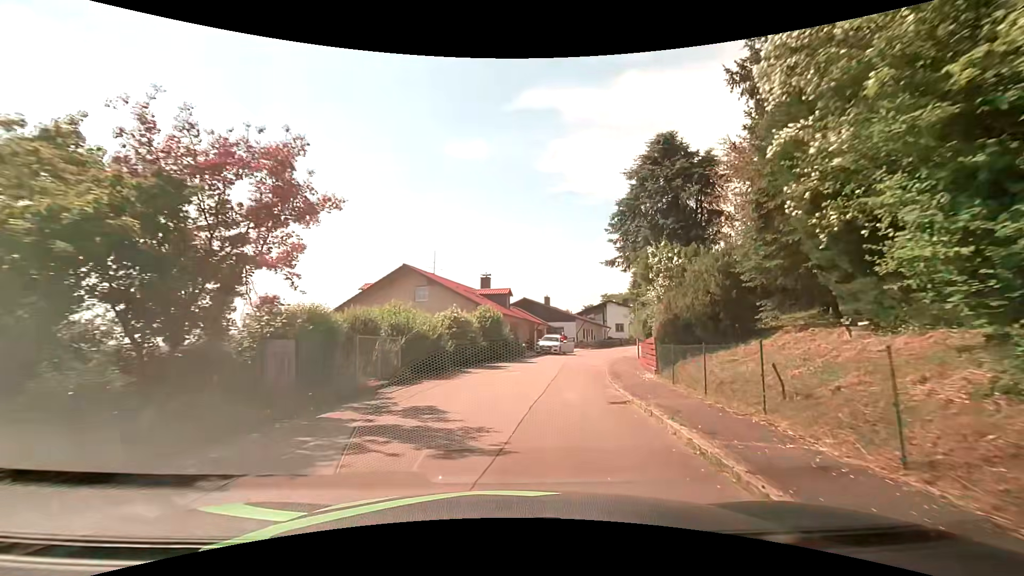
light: Day
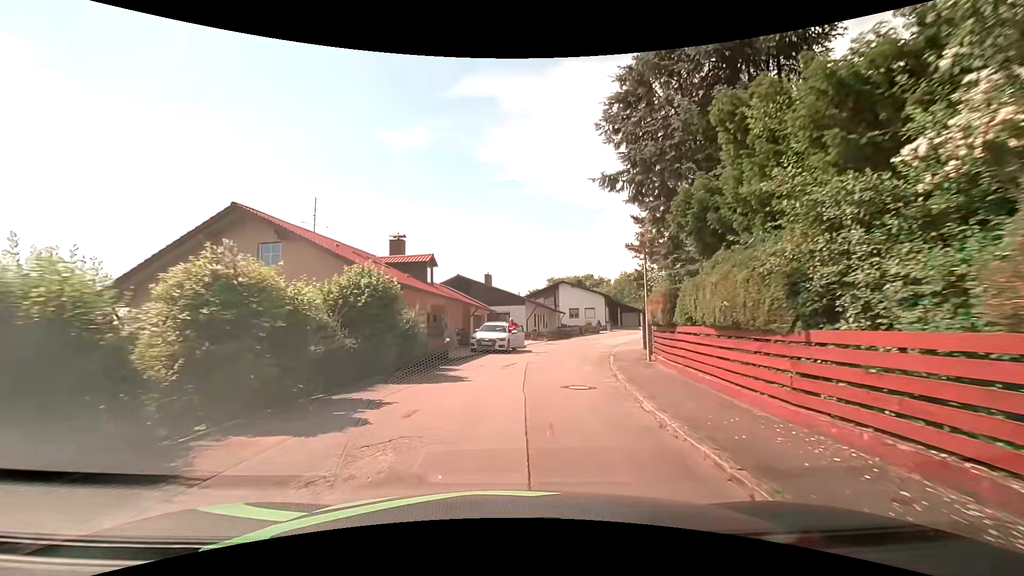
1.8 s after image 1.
(+0.9, +14.3) m; +7°
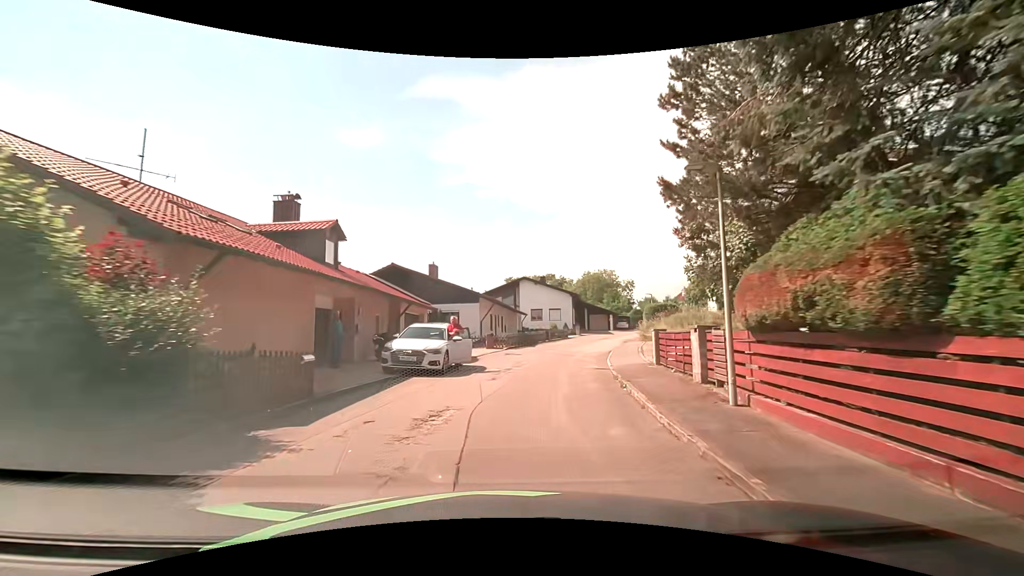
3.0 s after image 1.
(+0.3, +9.7) m; +4°
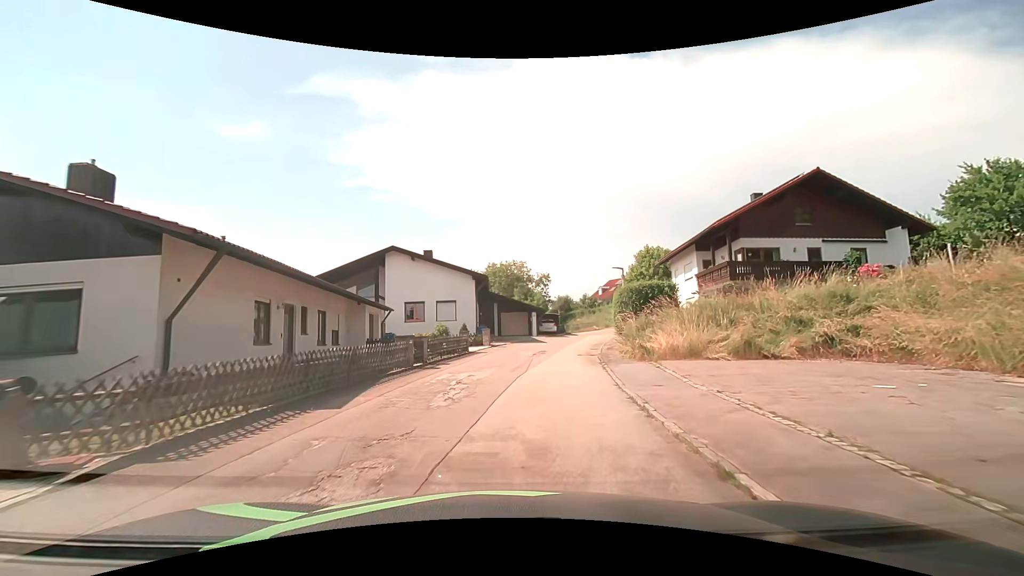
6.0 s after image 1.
(+2.7, +24.0) m; +12°
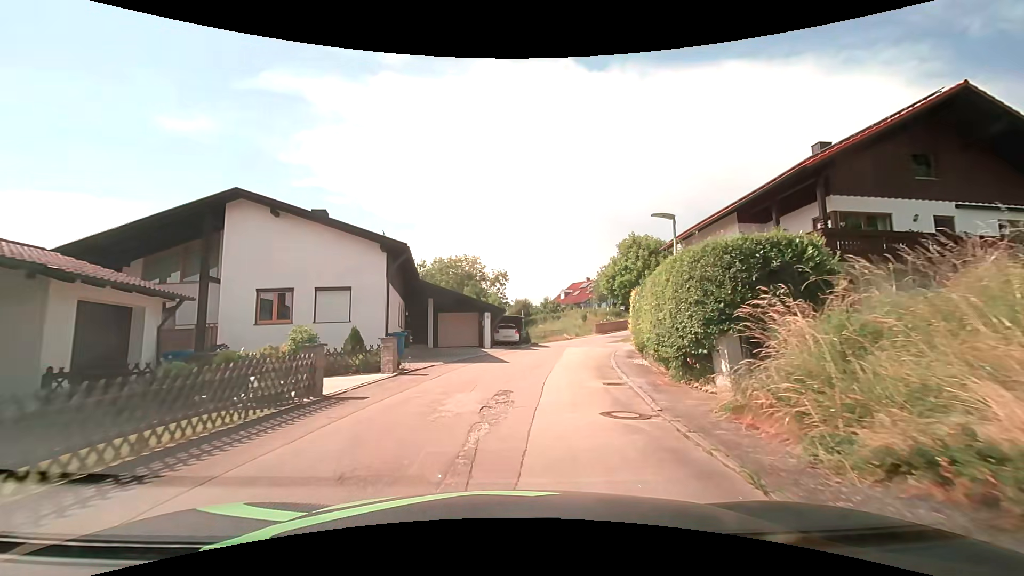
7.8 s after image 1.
(+0.7, +14.3) m; +5°
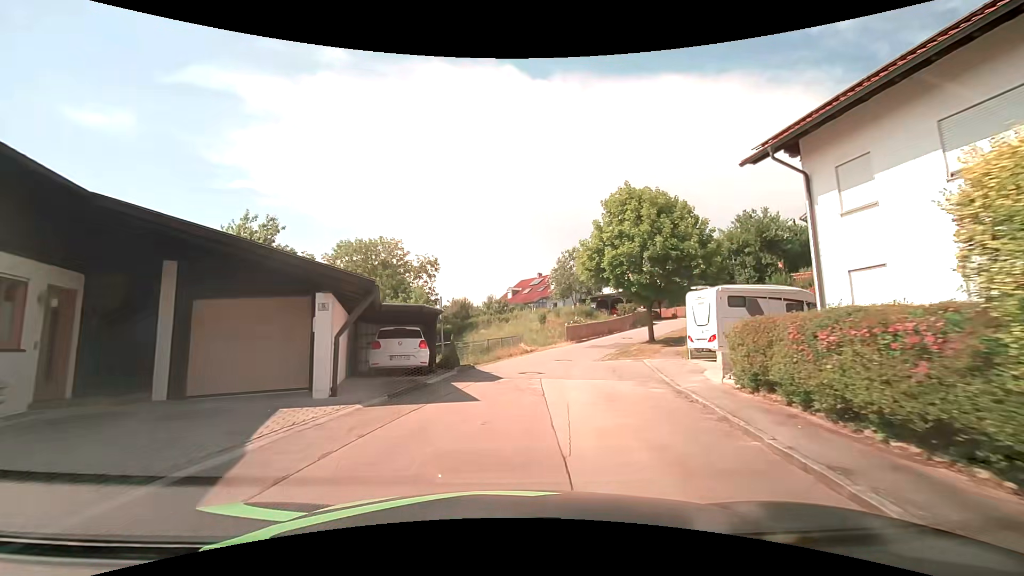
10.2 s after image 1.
(+1.3, +18.7) m; +6°
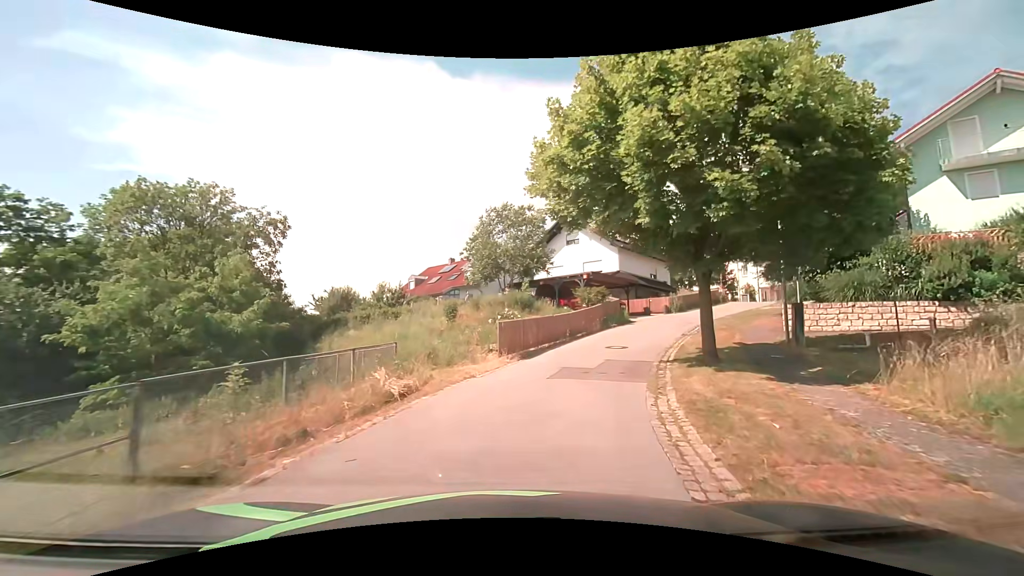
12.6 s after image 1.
(+1.4, +18.7) m; +11°
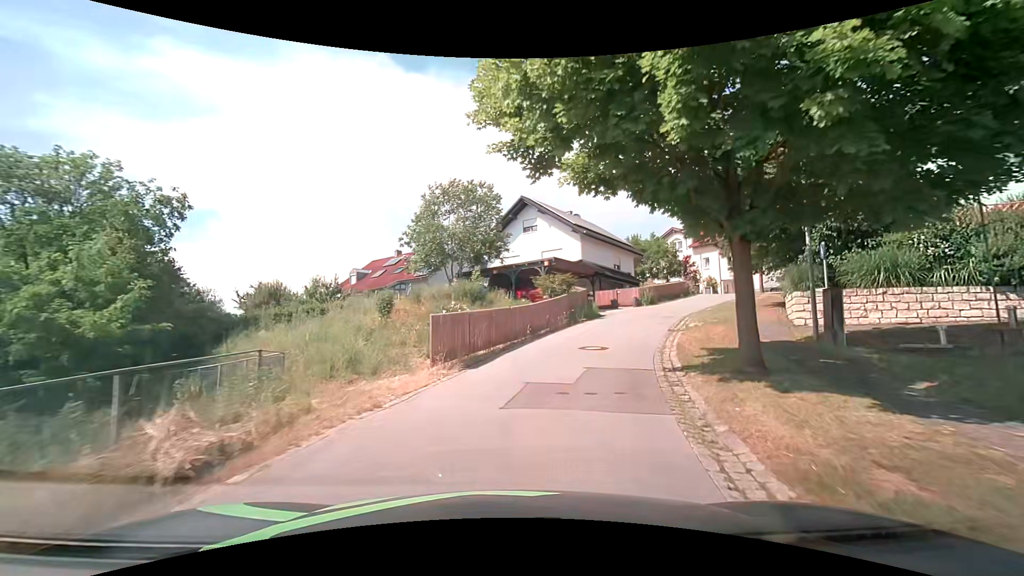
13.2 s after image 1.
(+0.2, +4.7) m; +3°
(+1, +10) (+5, +19) (+10, +28) (+16, +36) (+20, +45) (+19, +55) (+14, +63) (+7, +70) (-1, +77) (-8, +84) m
